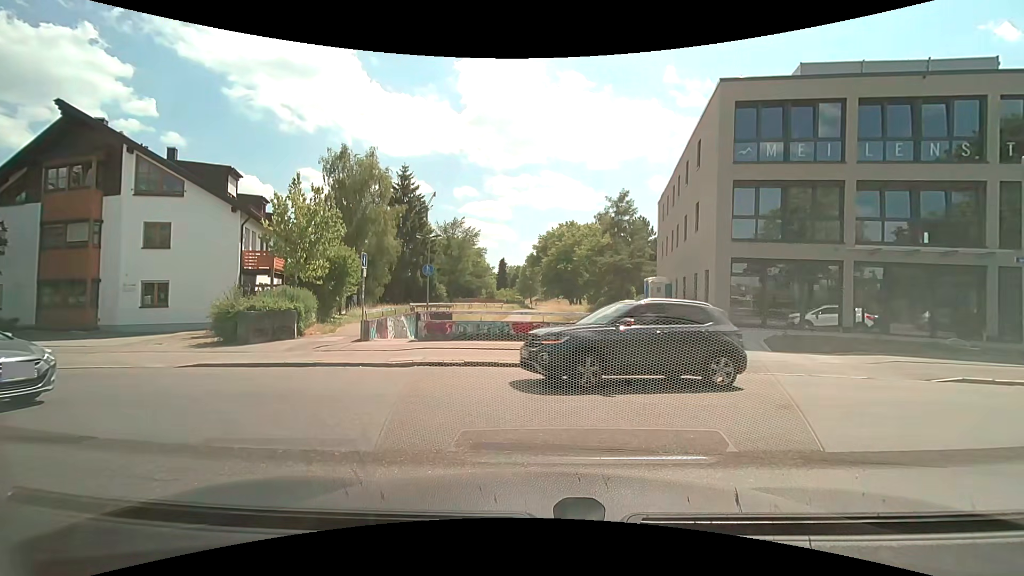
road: tertiary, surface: asphalt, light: Day
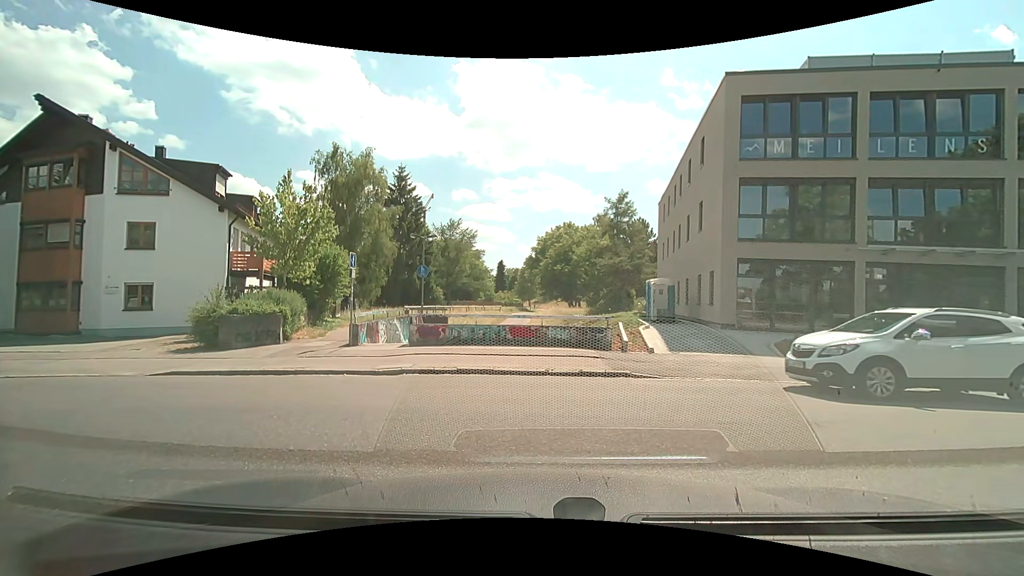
(0.0, +0.8) m; 0°
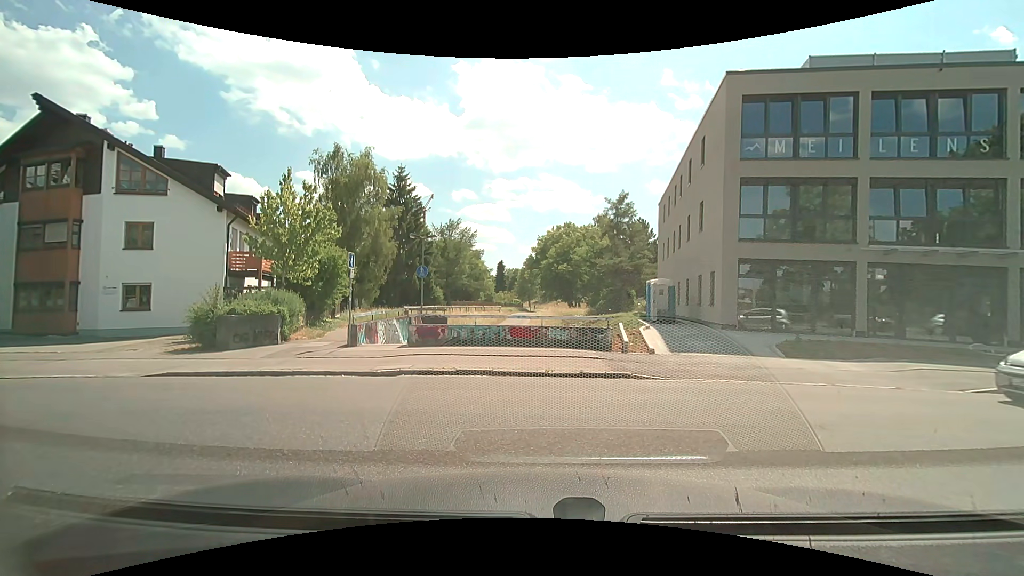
(0.0, +0.1) m; 0°
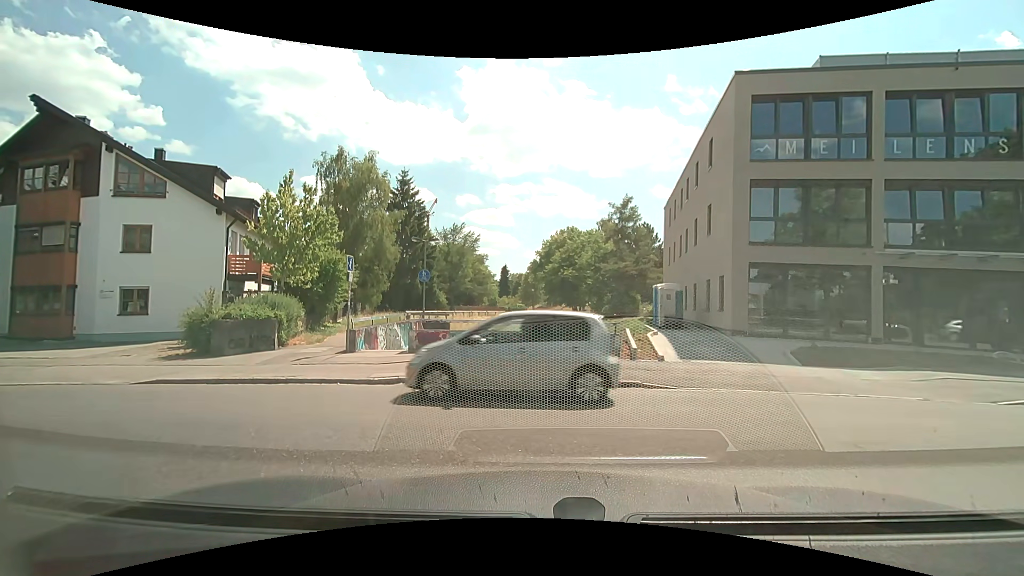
(0.0, +0.6) m; +1°
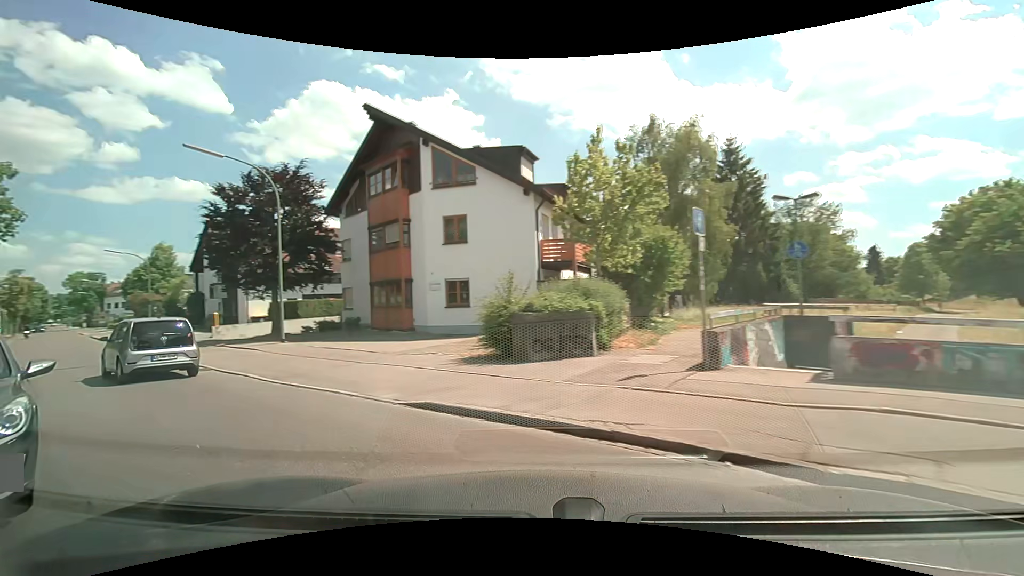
(-1.9, +6.5) m; -35°
